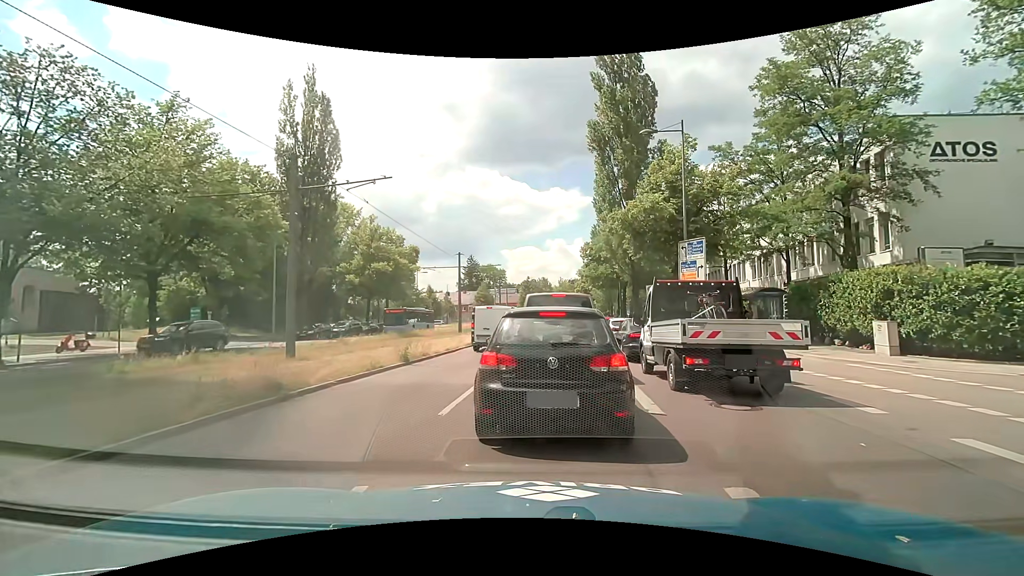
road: secondary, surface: asphalt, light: Day
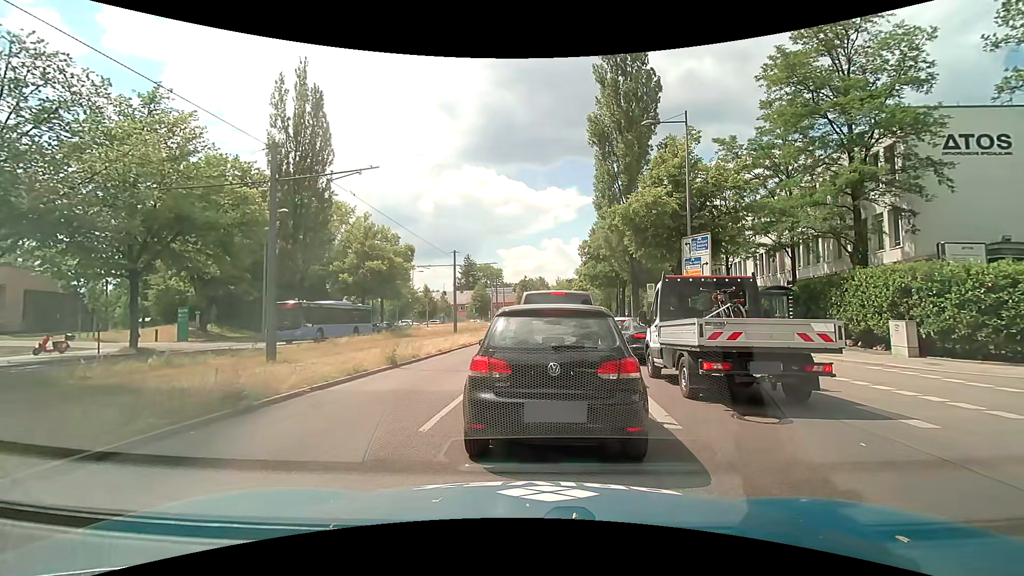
(0.0, +1.0) m; 0°
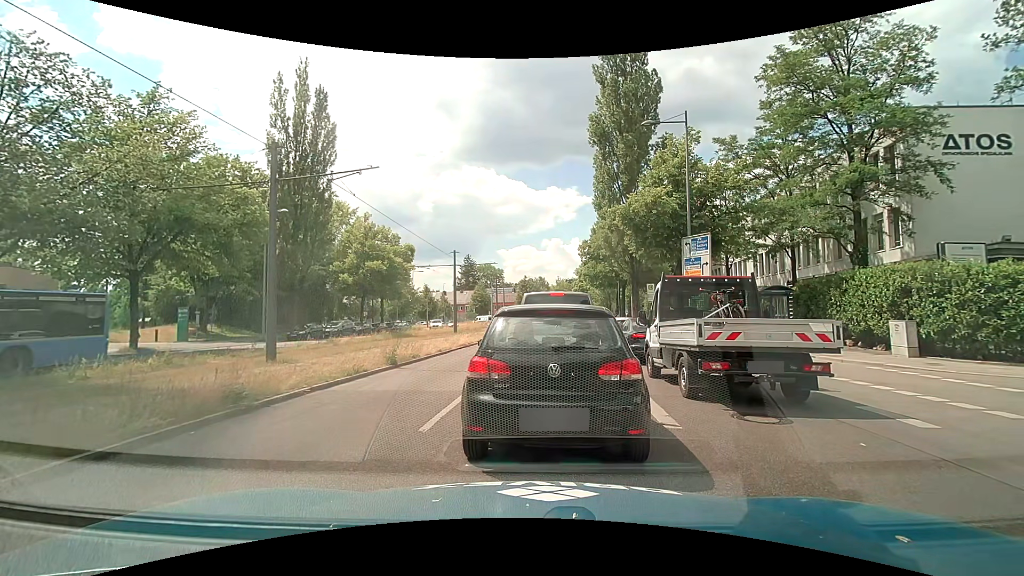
(0.0, 0.0) m; 0°
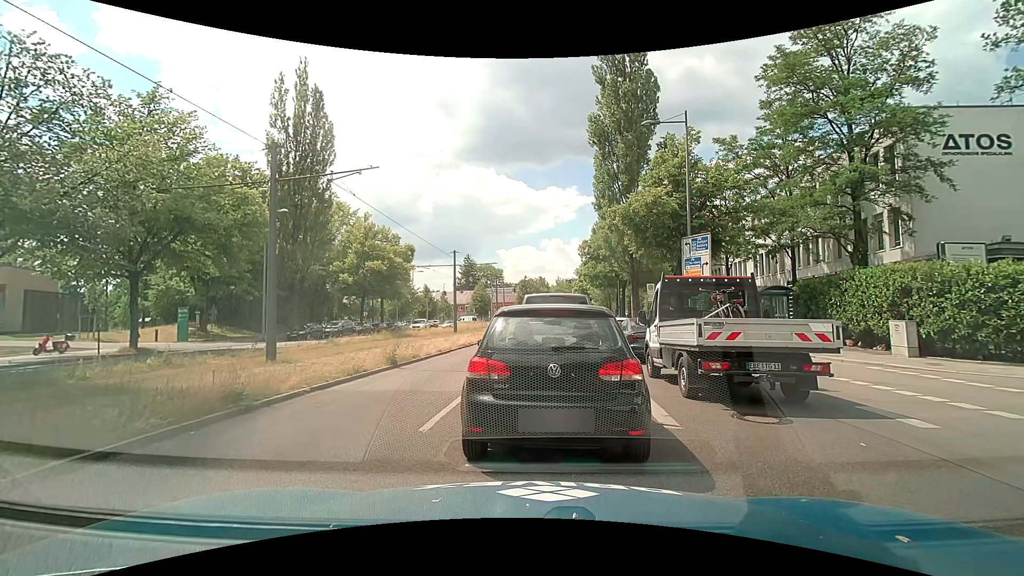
(0.0, 0.0) m; 0°
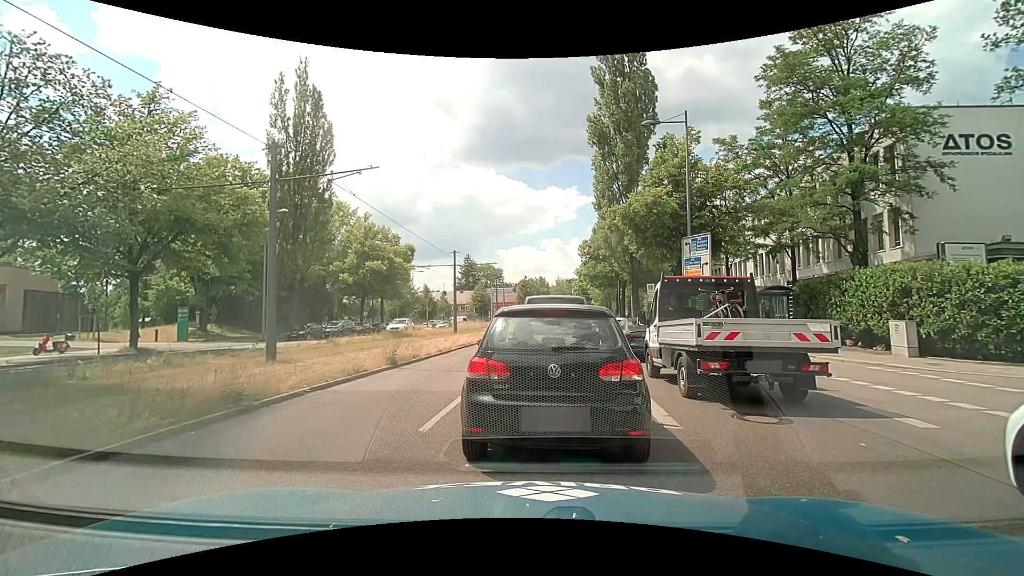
(0.0, 0.0) m; 0°
